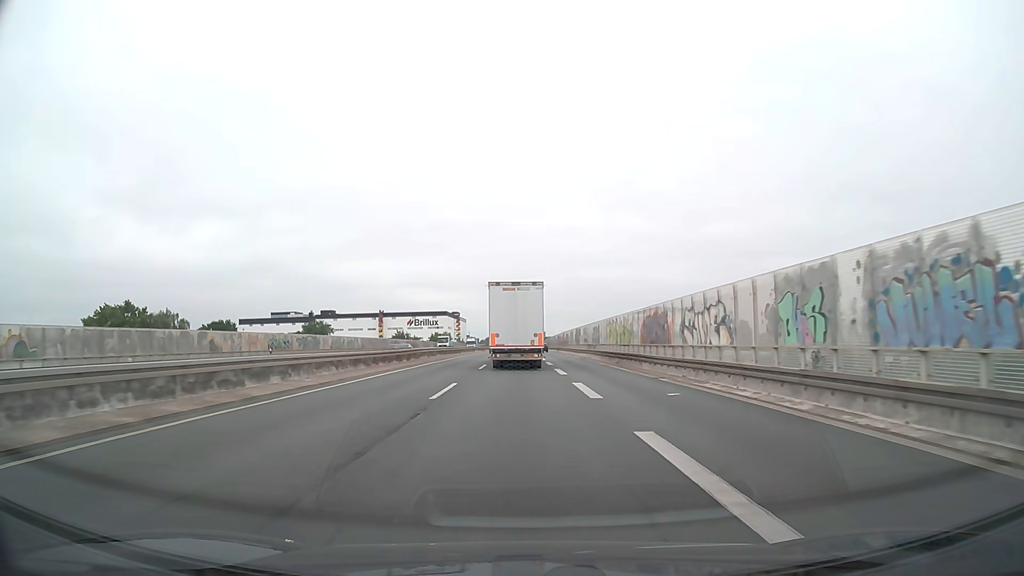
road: trunk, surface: asphalt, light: Day
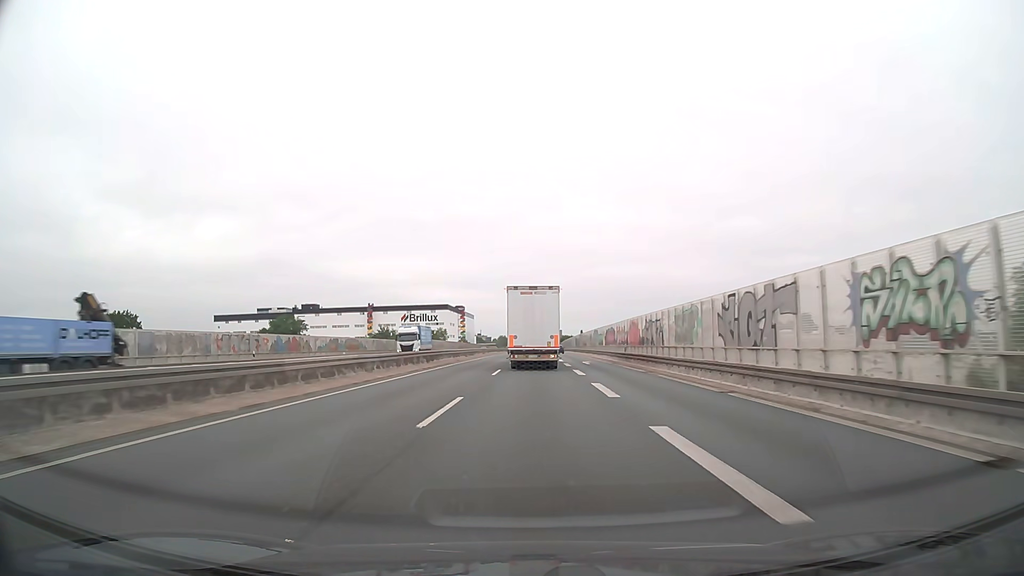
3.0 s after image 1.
(-0.8, +59.7) m; -1°
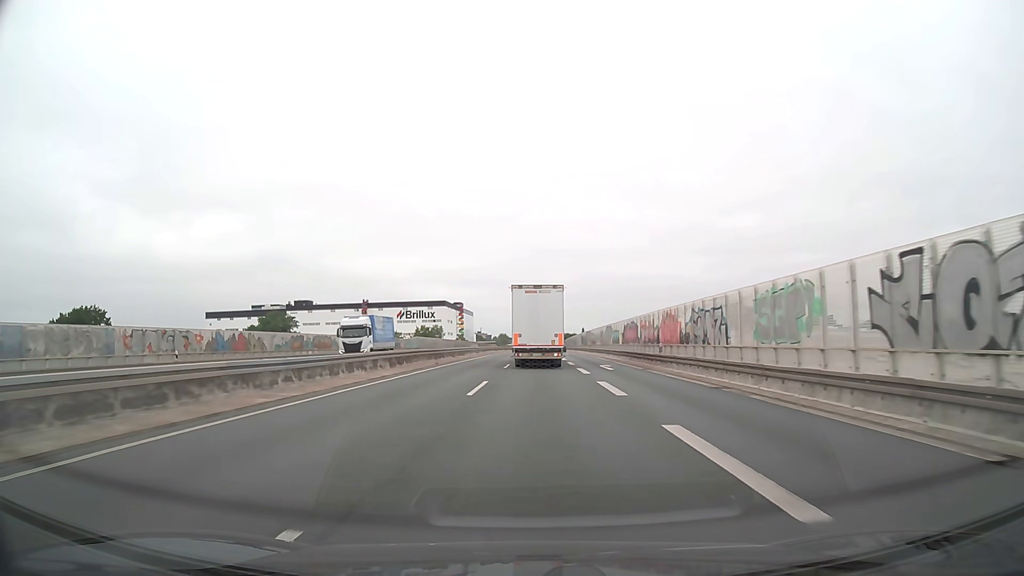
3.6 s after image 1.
(0.0, +12.2) m; 0°
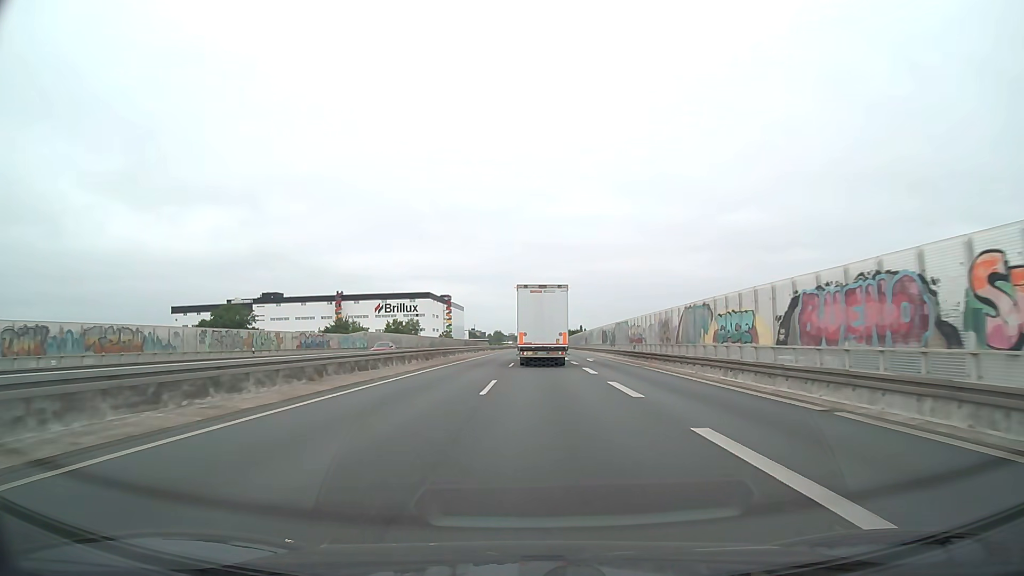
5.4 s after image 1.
(+0.1, +37.0) m; 0°
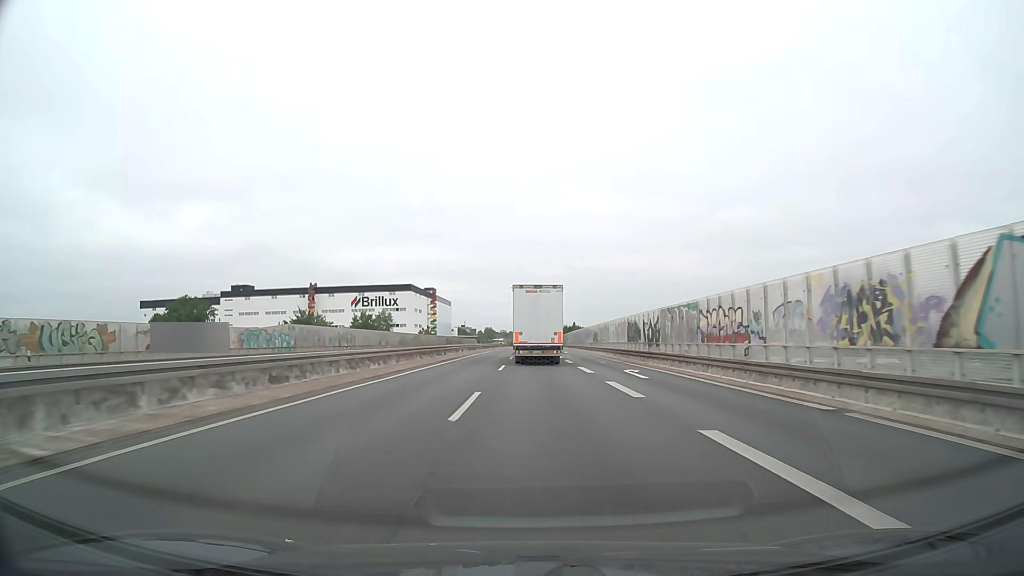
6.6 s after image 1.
(+0.1, +24.8) m; +1°
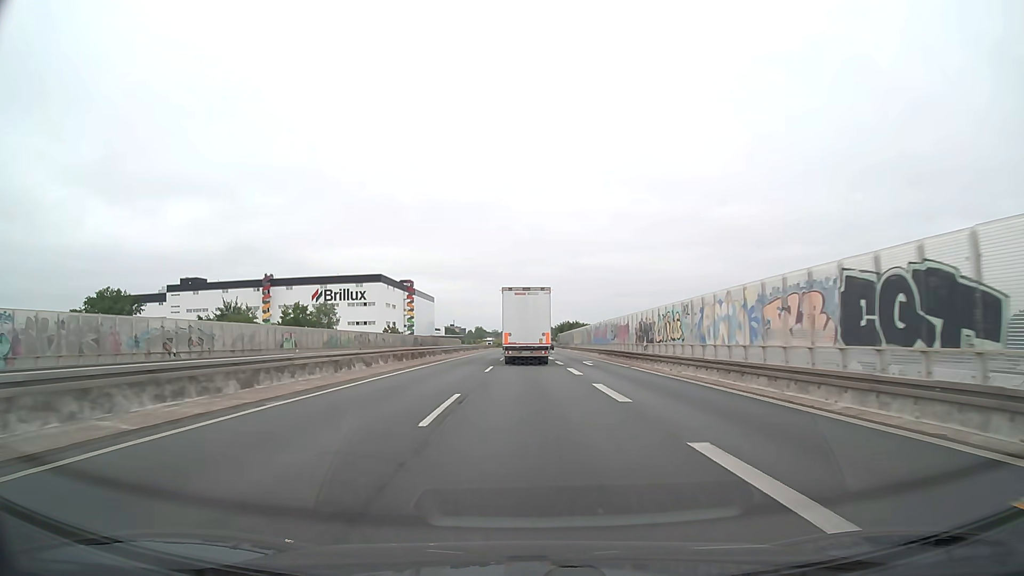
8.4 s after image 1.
(+0.4, +37.4) m; +1°
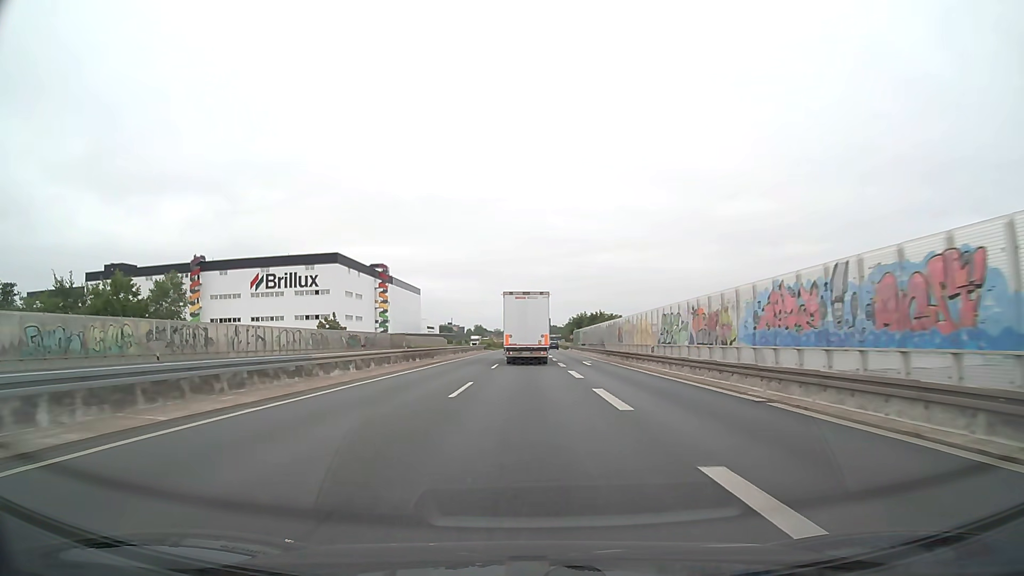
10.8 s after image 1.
(-0.1, +50.2) m; 0°
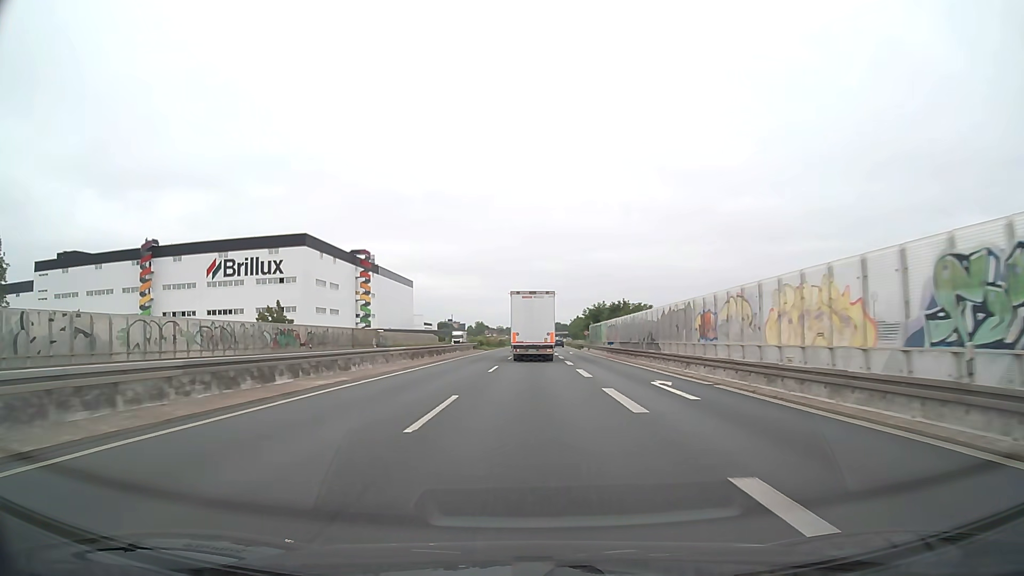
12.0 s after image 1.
(-0.1, +25.1) m; 0°
(0, +10) (0, +20) (0, +30) (0, +40) (0, +50) (0, +60) (+1, +70) (+1, +80) (+1, +90) (+1, +100) m
